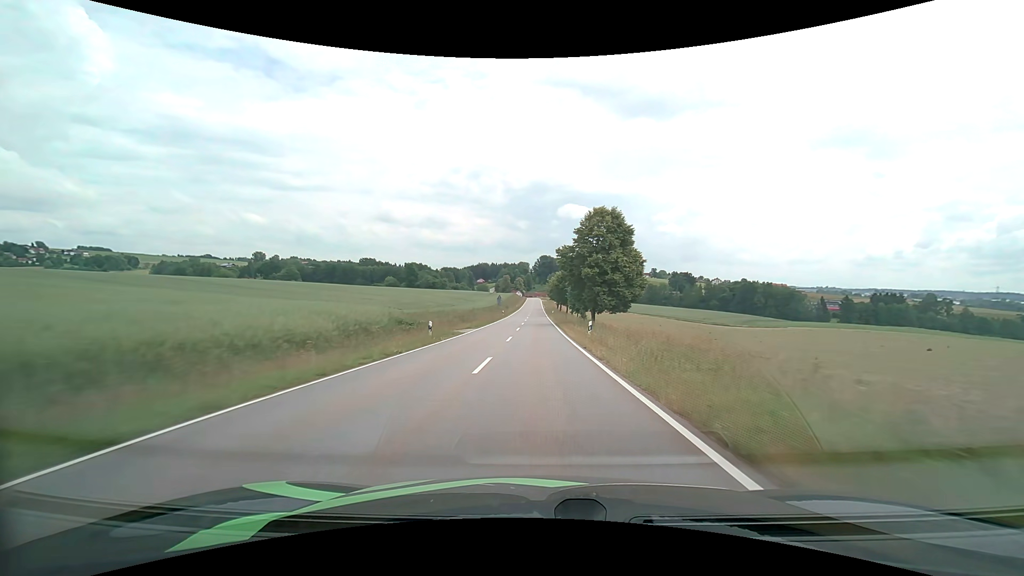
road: tertiary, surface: asphalt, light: Day
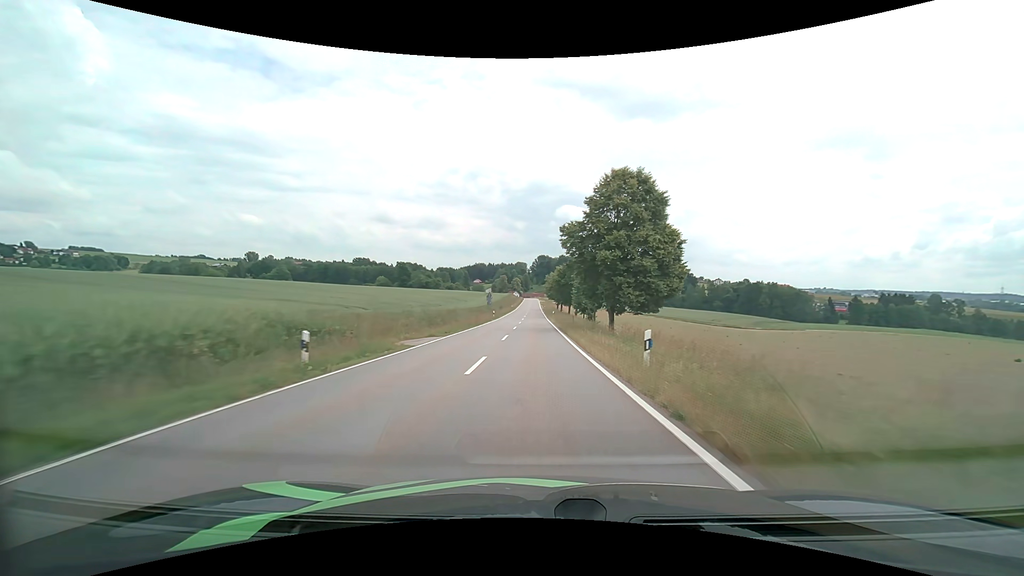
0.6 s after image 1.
(0.0, +13.0) m; 0°
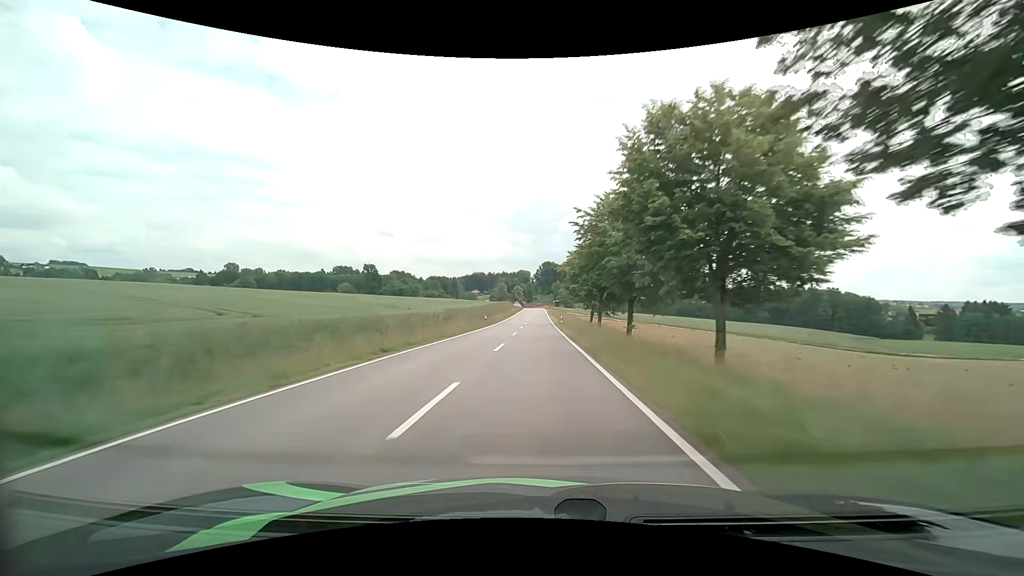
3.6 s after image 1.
(-0.3, +67.2) m; -1°
(0, +10) (0, +20) (0, +30) (0, +40) (0, +50) (0, +60) (0, +70) (0, +80) (0, +90) (0, +100) m
